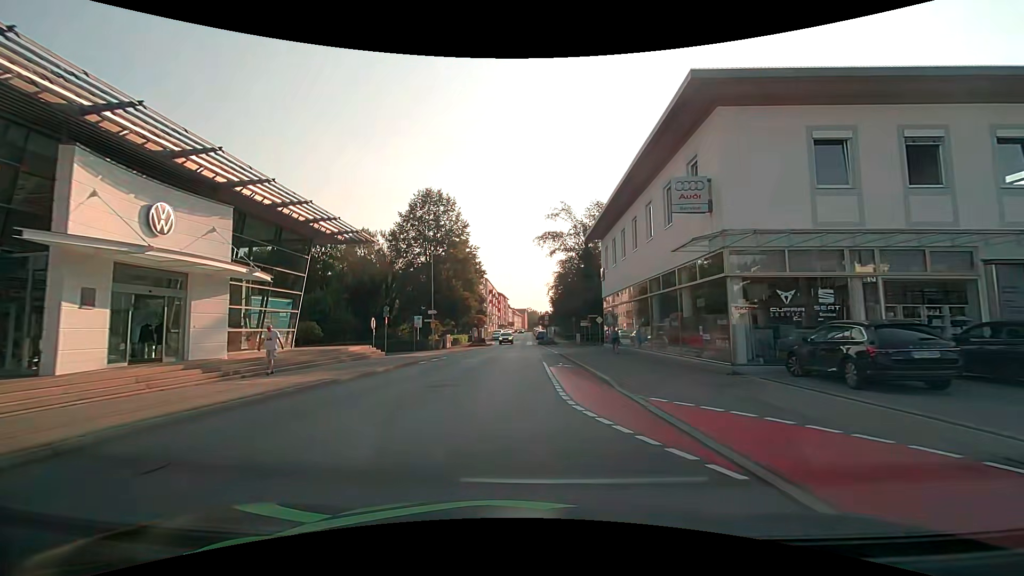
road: tertiary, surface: asphalt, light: Day
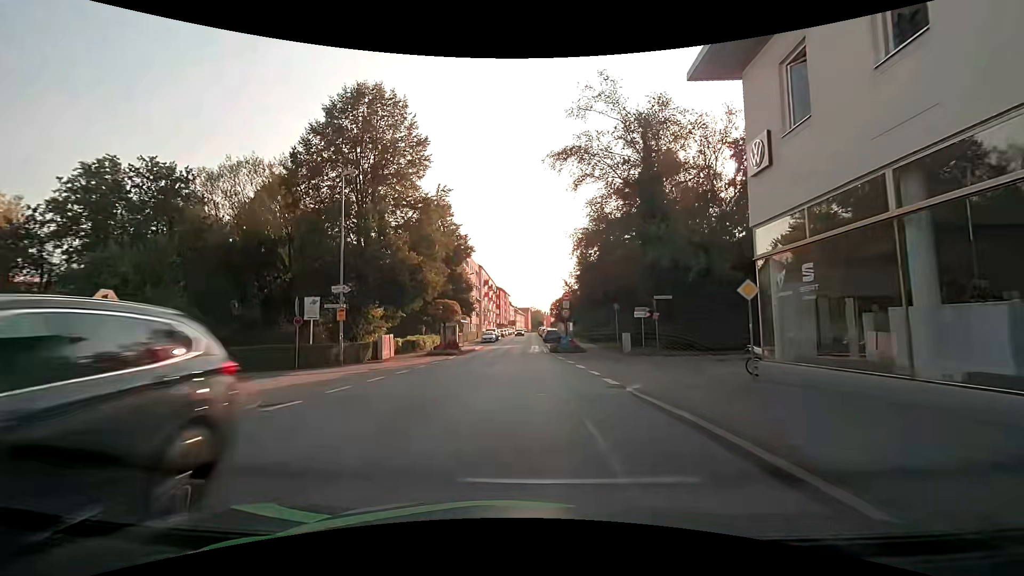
(-0.1, +25.8) m; 0°
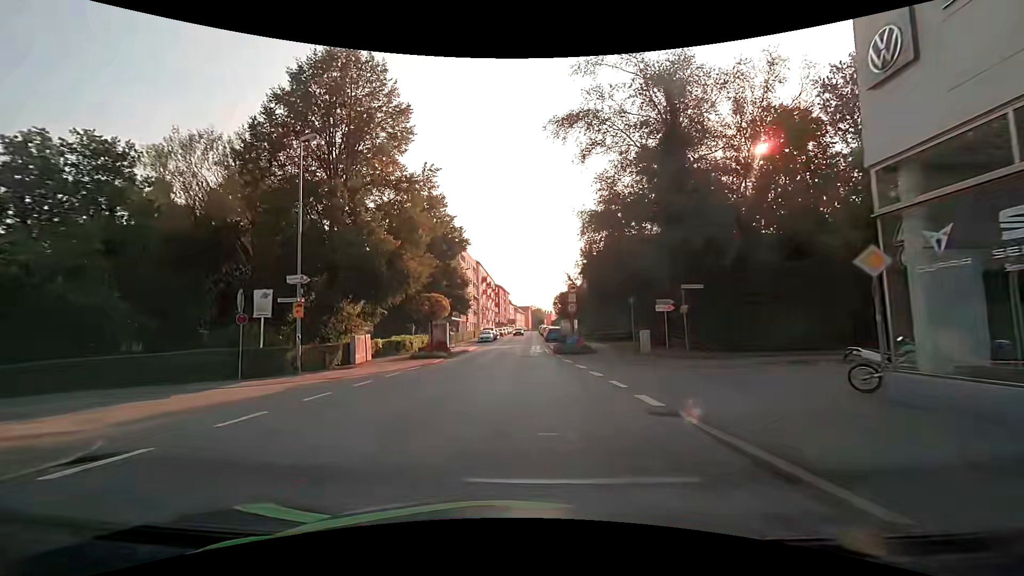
(0.0, +4.7) m; +1°
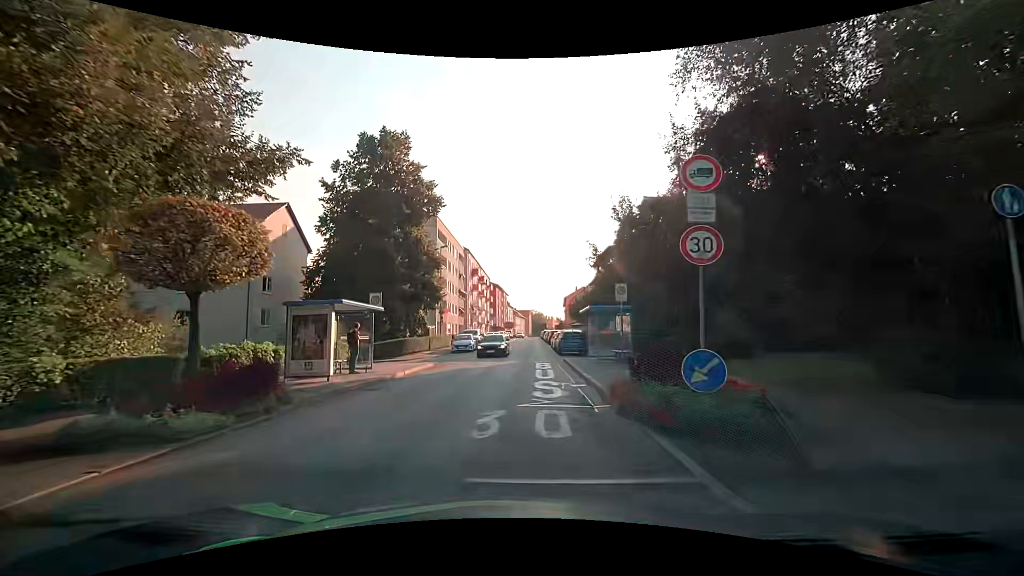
(-0.2, +20.7) m; 0°
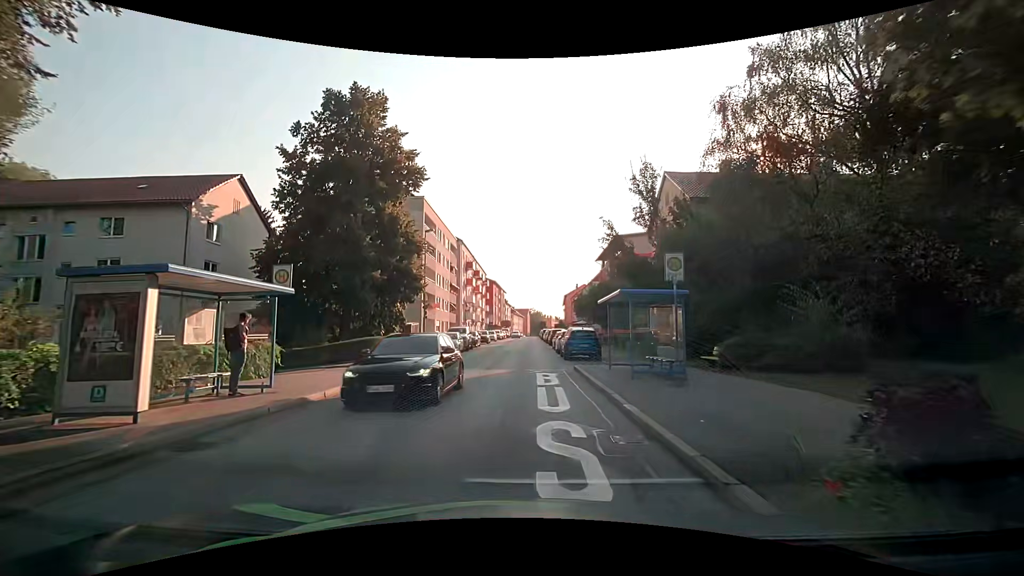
(0.0, +6.9) m; 0°
(0, +10) (0, +20) (0, +30) (0, +40) (0, +50) (0, +60) (0, +70) (0, +80) (0, +90) (0, +100) m
